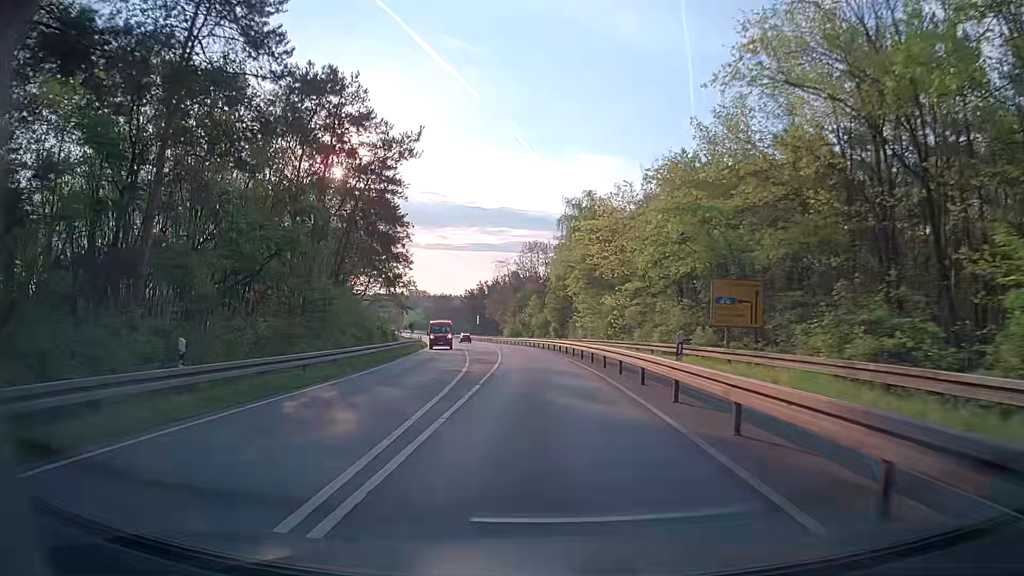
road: secondary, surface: asphalt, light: Day
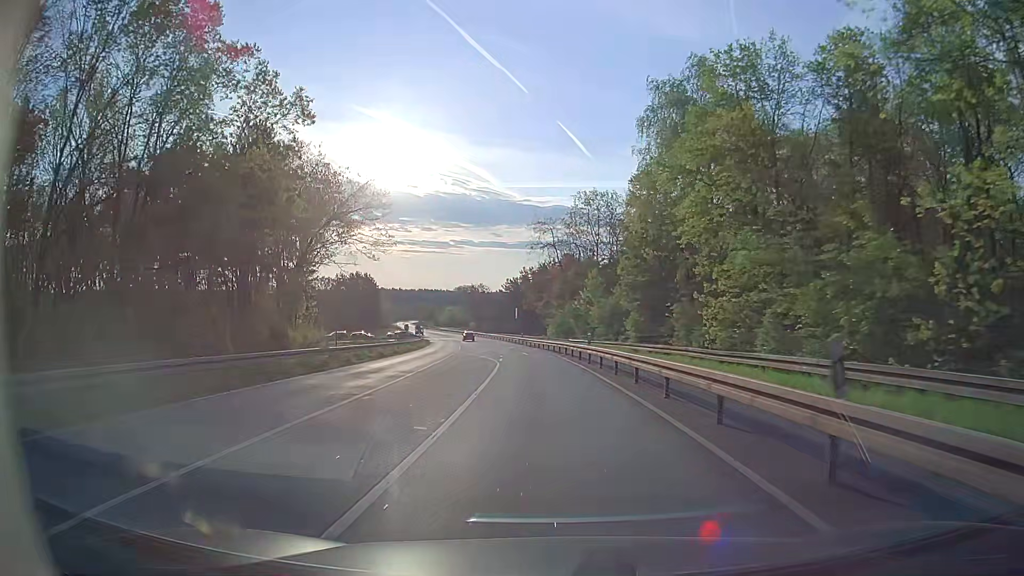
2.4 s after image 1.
(-1.1, +38.5) m; -5°
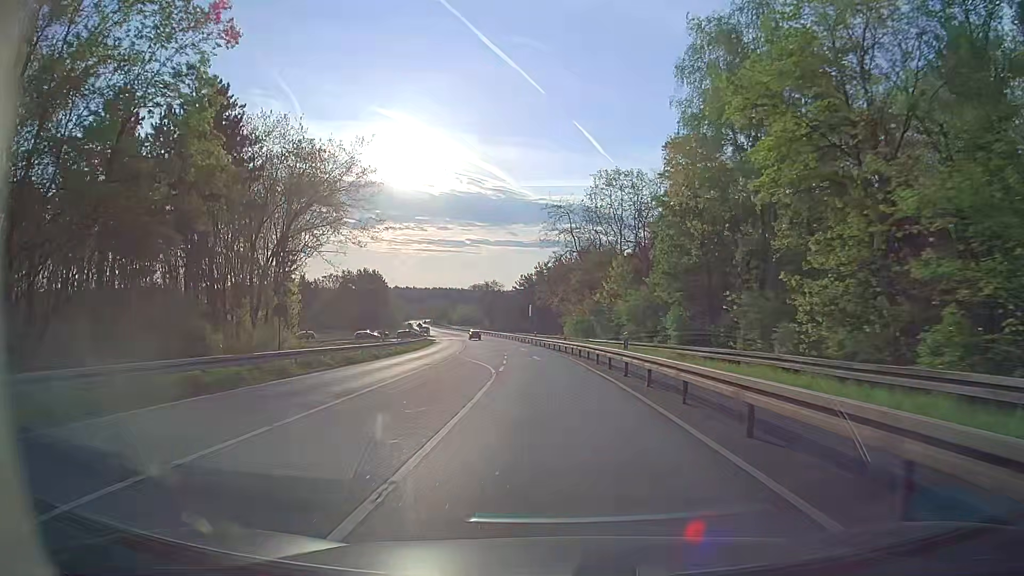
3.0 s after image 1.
(0.0, +9.2) m; -1°
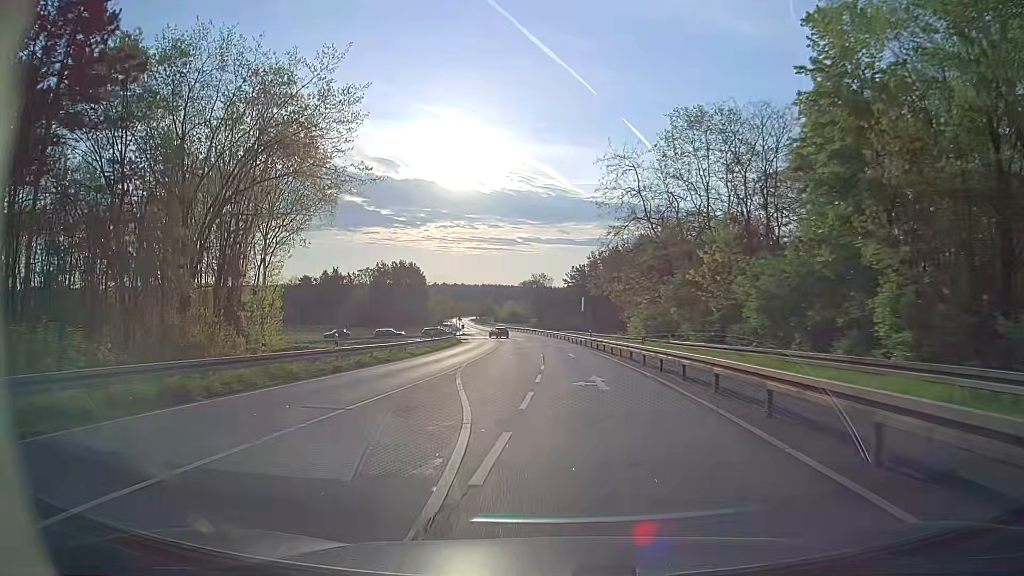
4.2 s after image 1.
(-0.7, +18.0) m; -4°
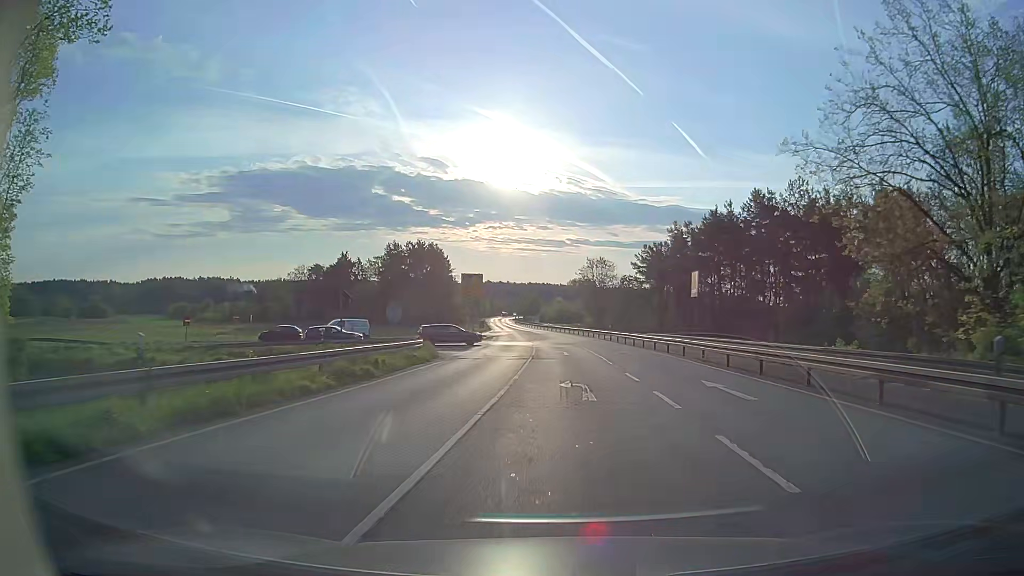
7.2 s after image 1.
(-2.8, +42.3) m; -4°
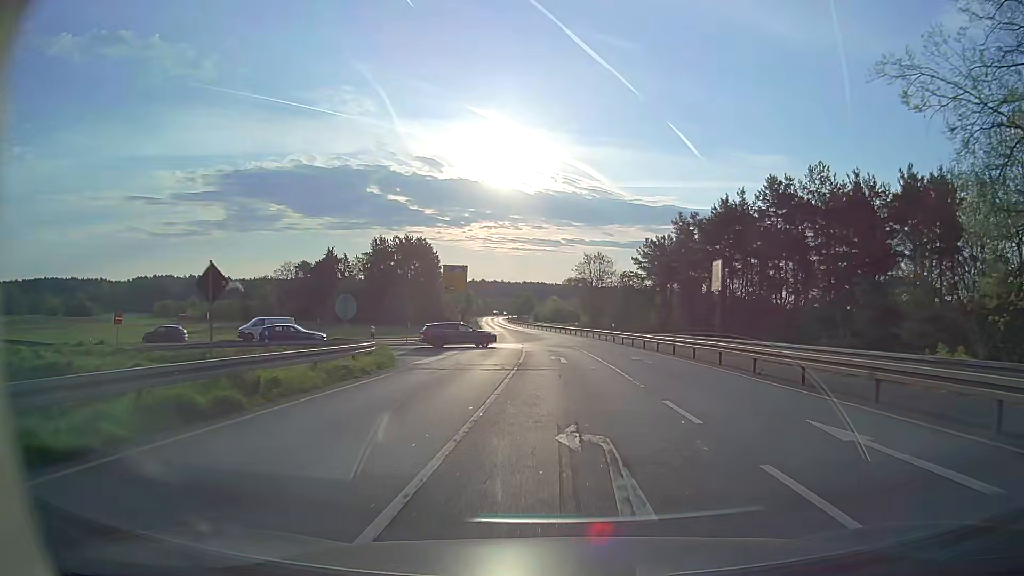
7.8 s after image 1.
(-0.1, +7.9) m; 0°
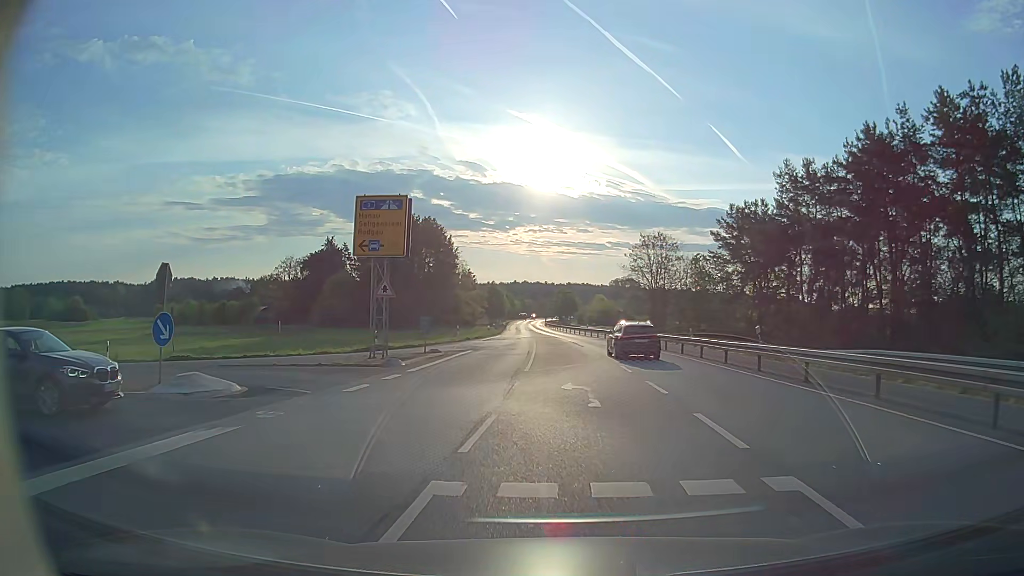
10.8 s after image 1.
(-0.2, +30.8) m; -4°
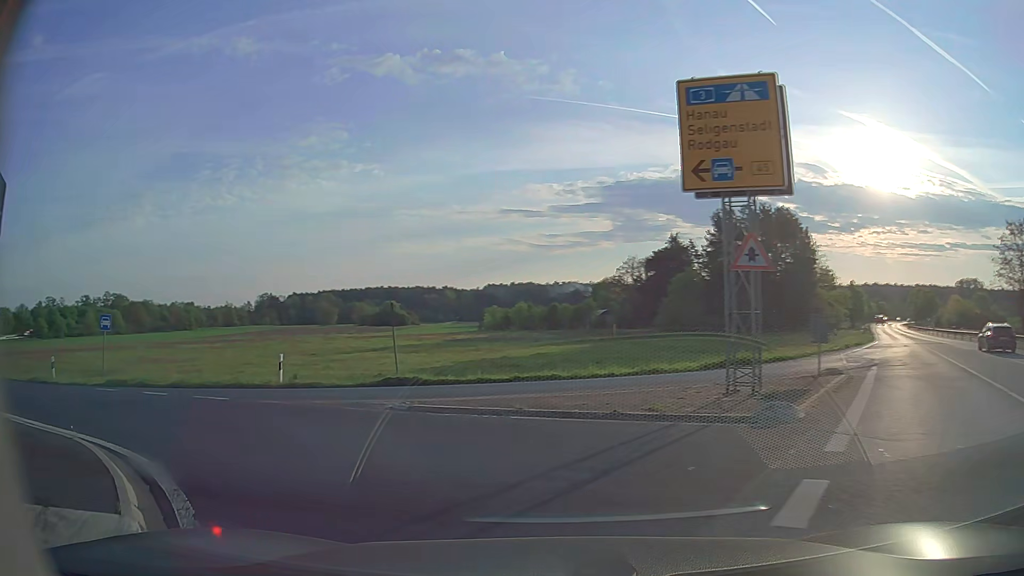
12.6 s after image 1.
(-2.5, +12.2) m; -30°
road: trunk_link
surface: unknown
(-3, +9) (-11, +15) (-21, +19) (-30, +22) (-39, +26) (-48, +30) (-58, +34) (-67, +38) (-76, +42) (-85, +46) m
